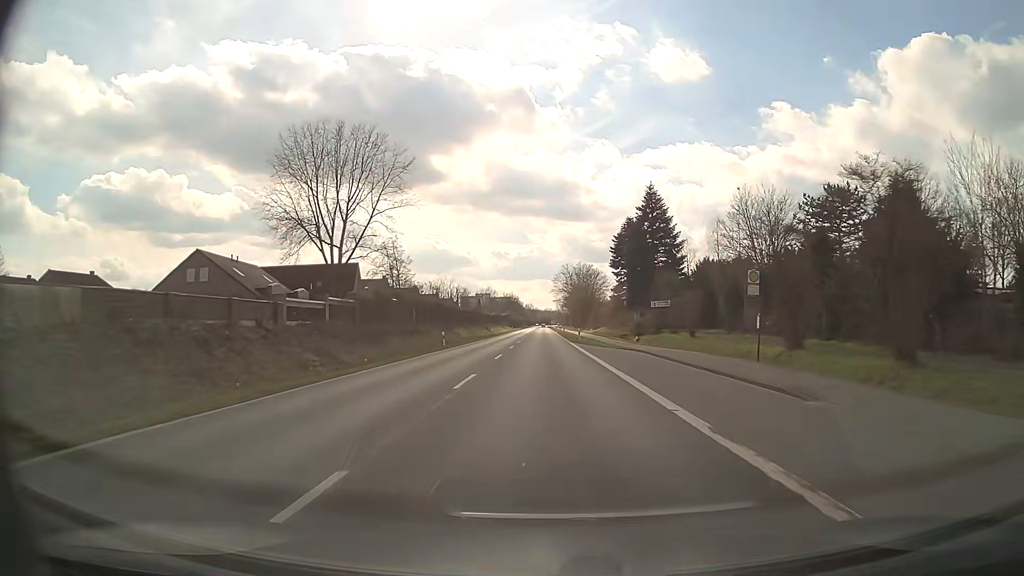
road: primary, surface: asphalt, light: Day
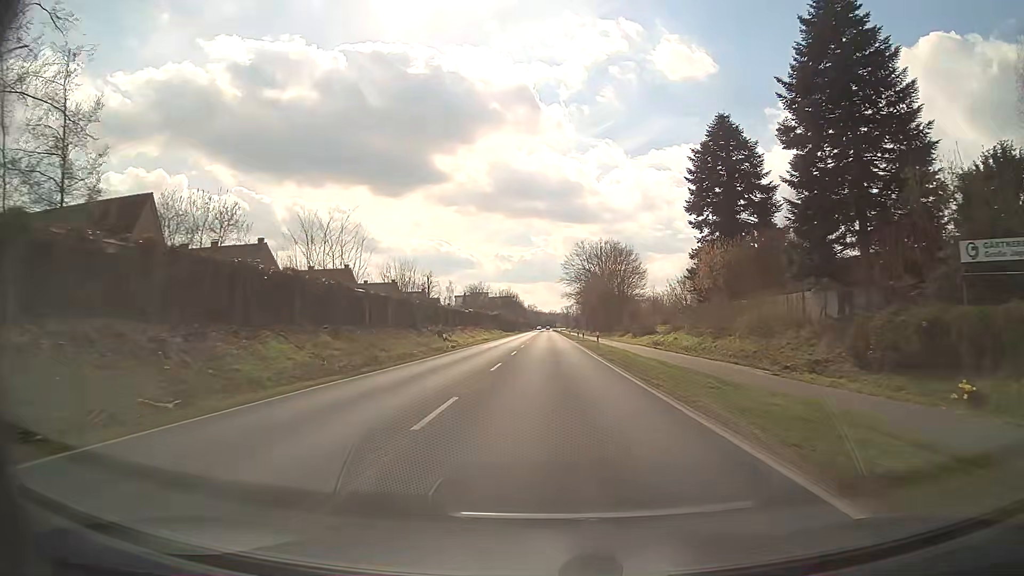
(-0.3, +53.5) m; -1°
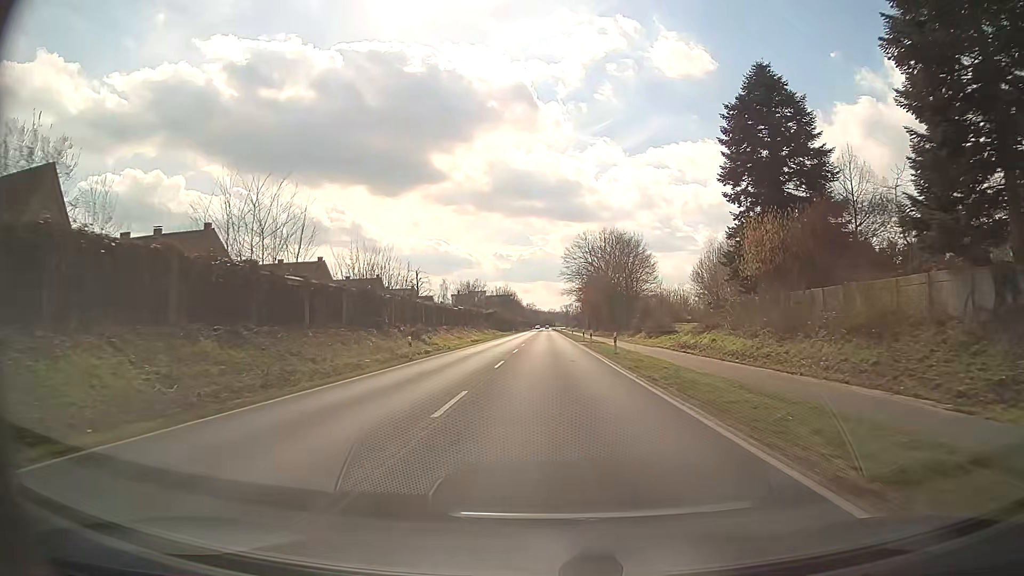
(+0.1, +10.7) m; 0°
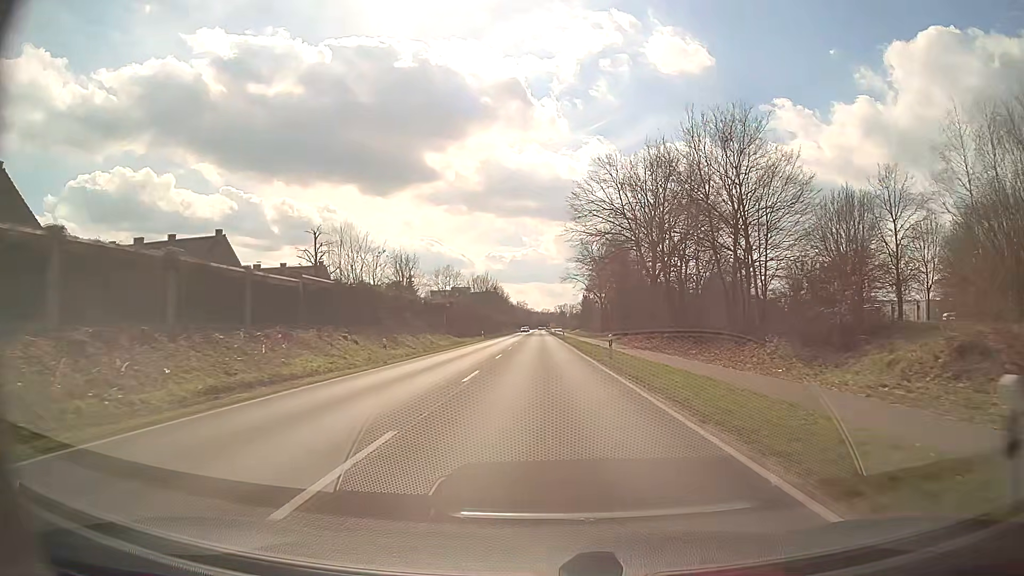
(+0.4, +53.5) m; +1°
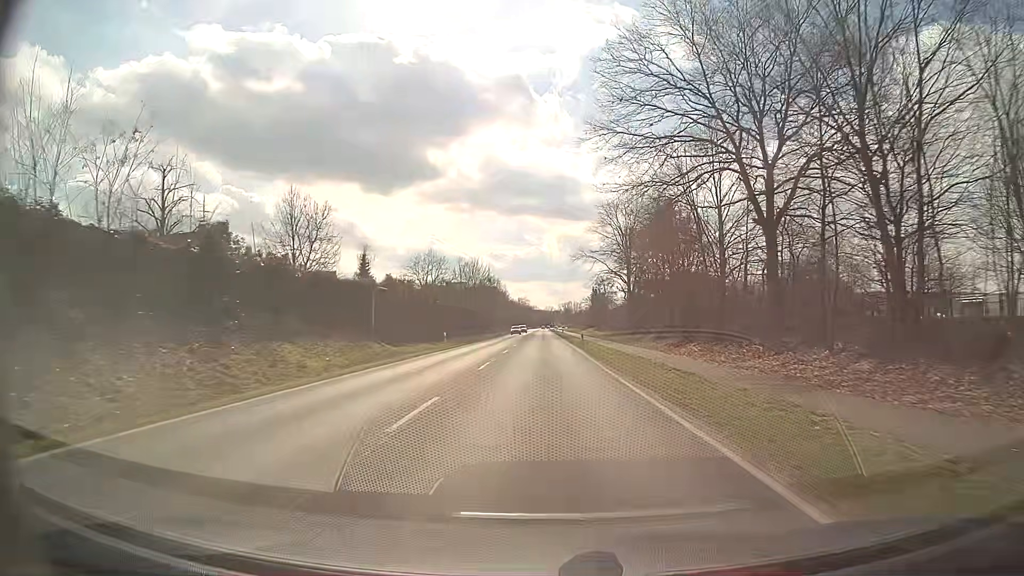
(-0.1, +32.1) m; 0°
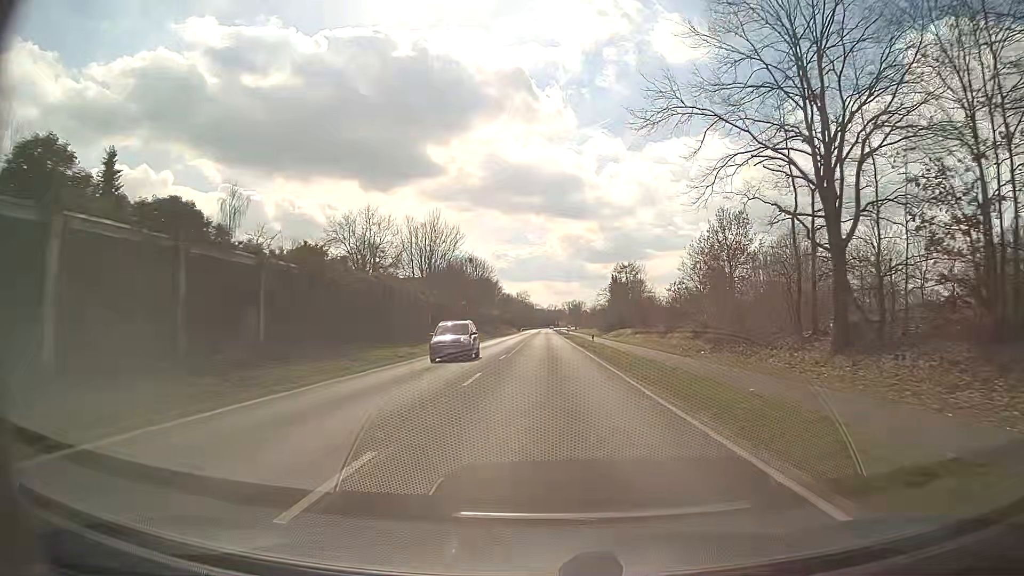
(-0.1, +53.6) m; 0°
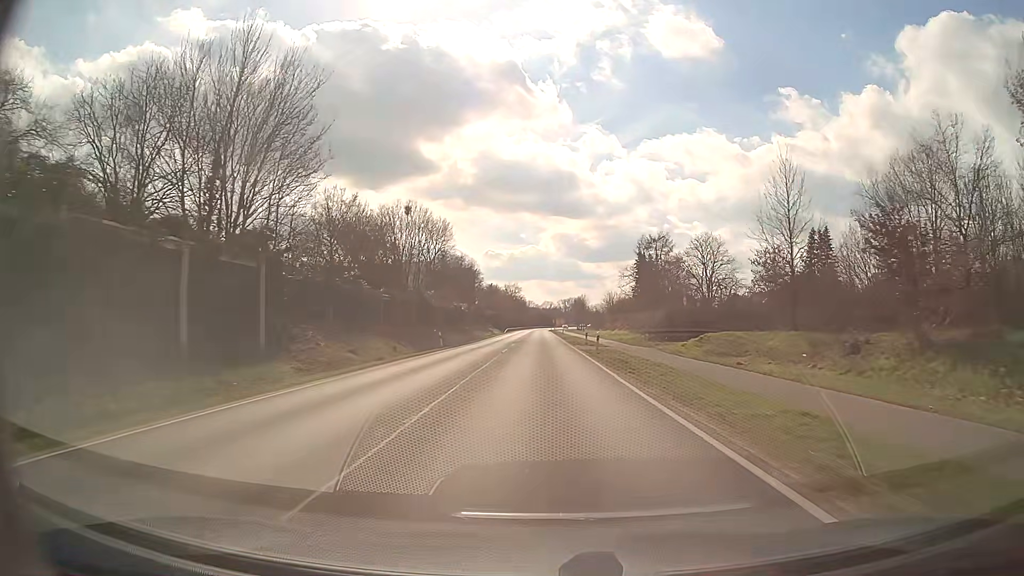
(+0.3, +53.7) m; +1°
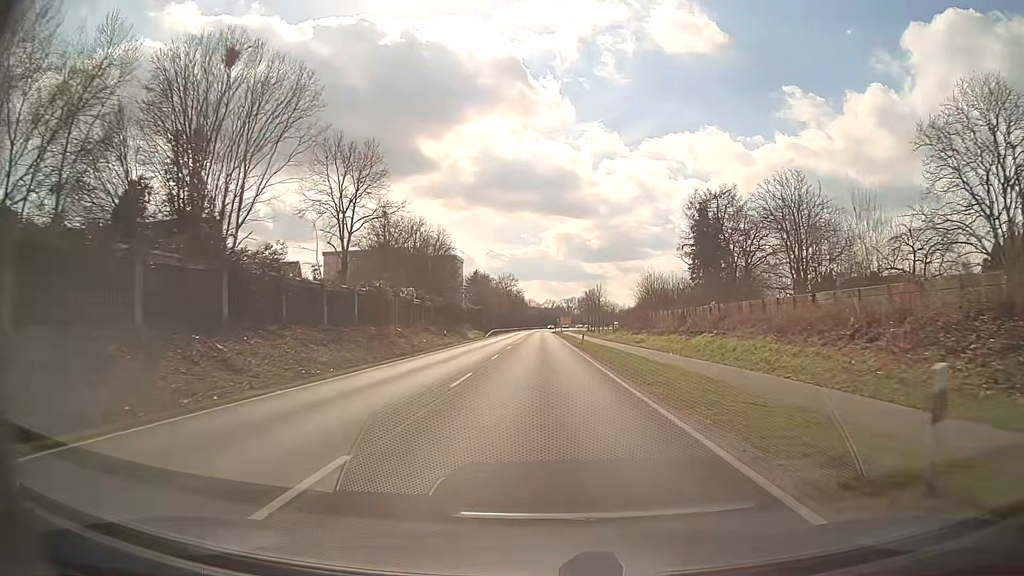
(-0.1, +43.1) m; 0°
(0, +10) (0, +20) (0, +30) (0, +40) (0, +50) (0, +60) (0, +70) (0, +80) (0, +90) (0, +100) m
